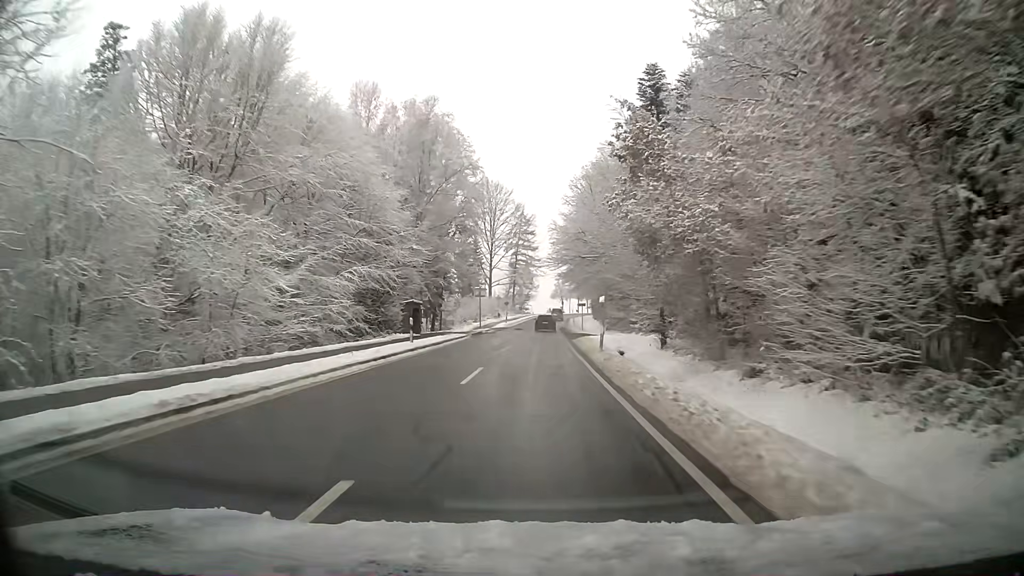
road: tertiary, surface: asphalt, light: Day
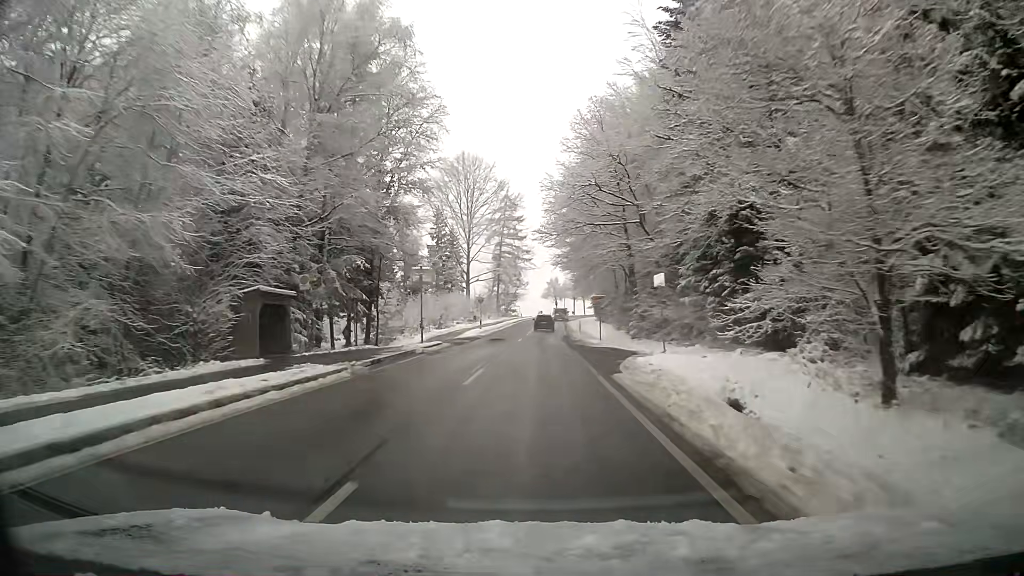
(+0.2, +24.6) m; +1°
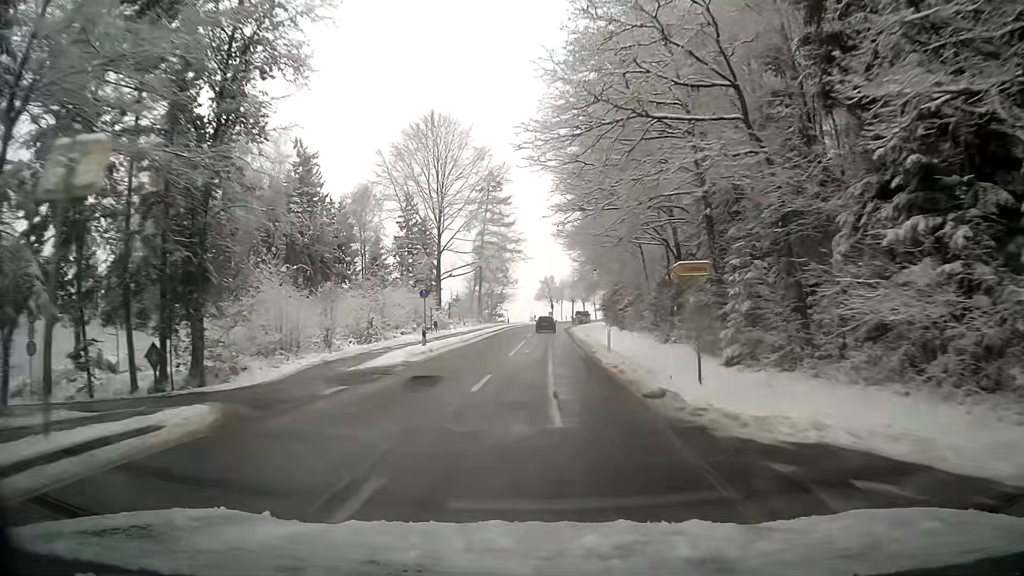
(+0.1, +24.1) m; +1°
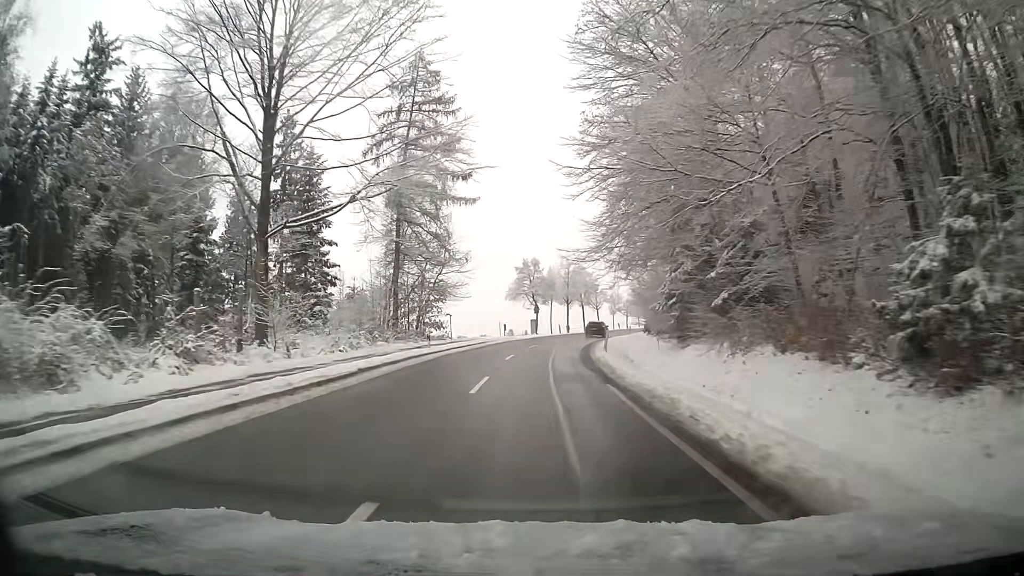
(+0.6, +48.2) m; +2°
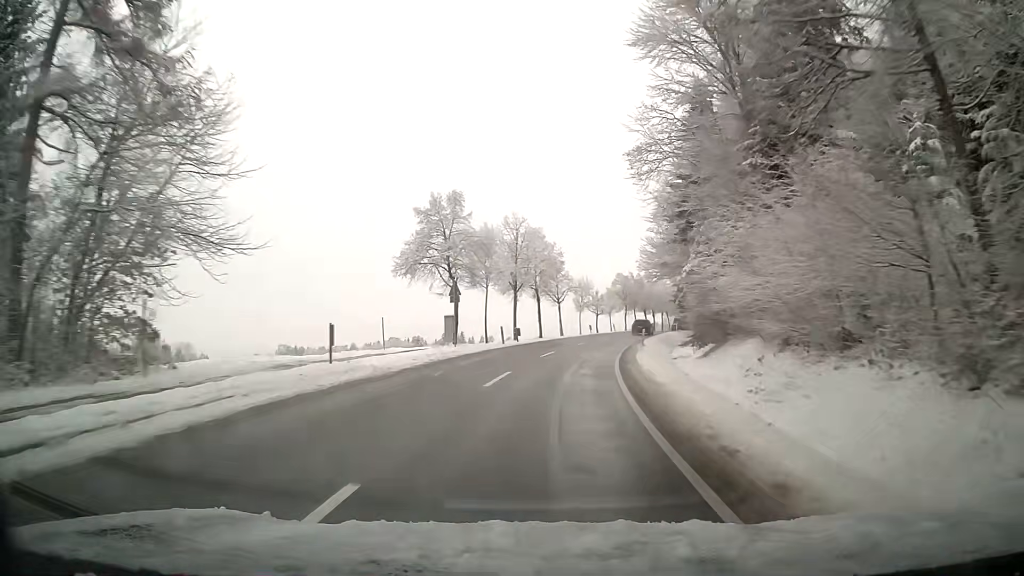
(+1.4, +36.1) m; +6°
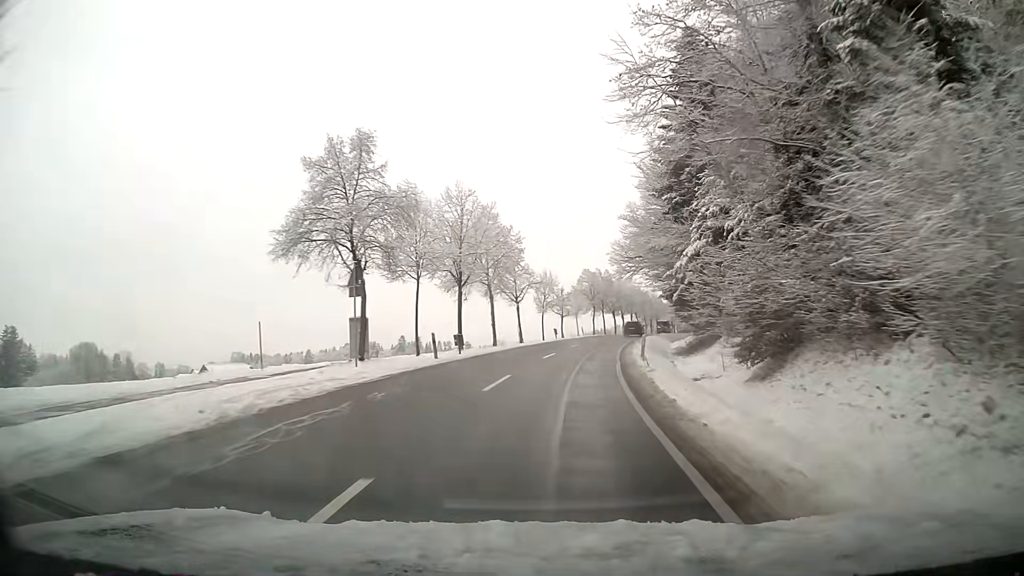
(+0.4, +11.9) m; +3°
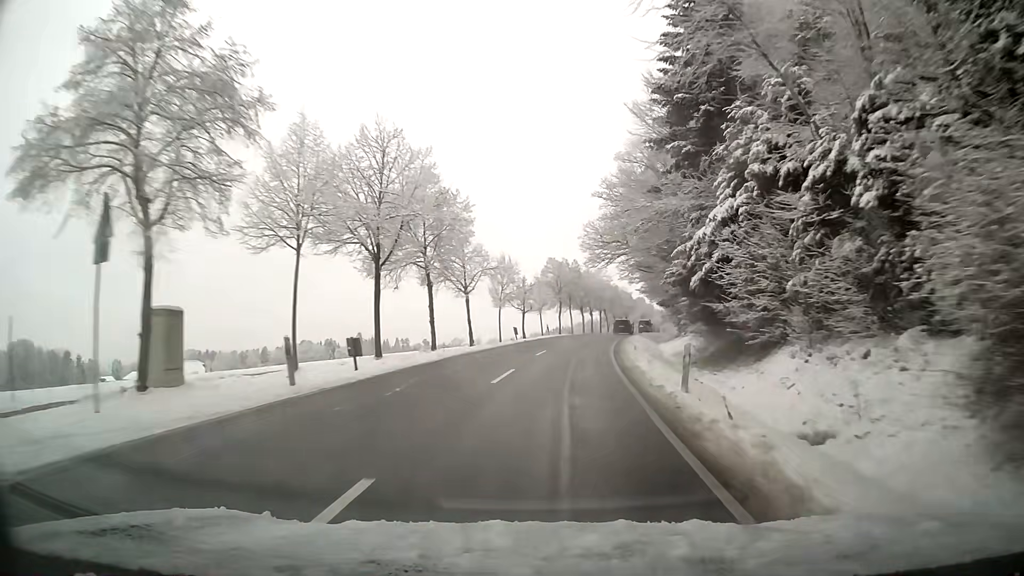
(+0.4, +12.0) m; +3°
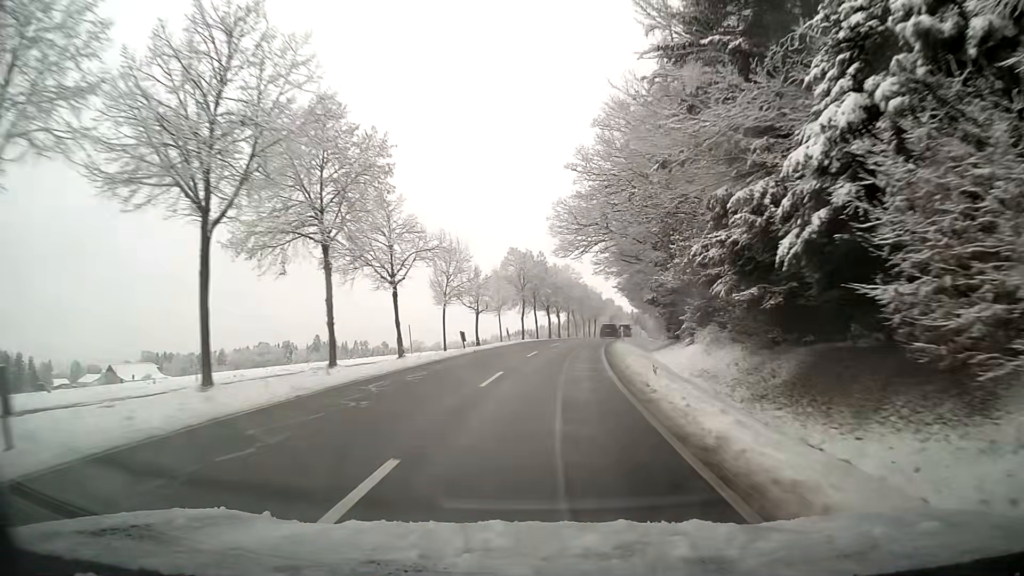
(+0.3, +12.1) m; +3°
